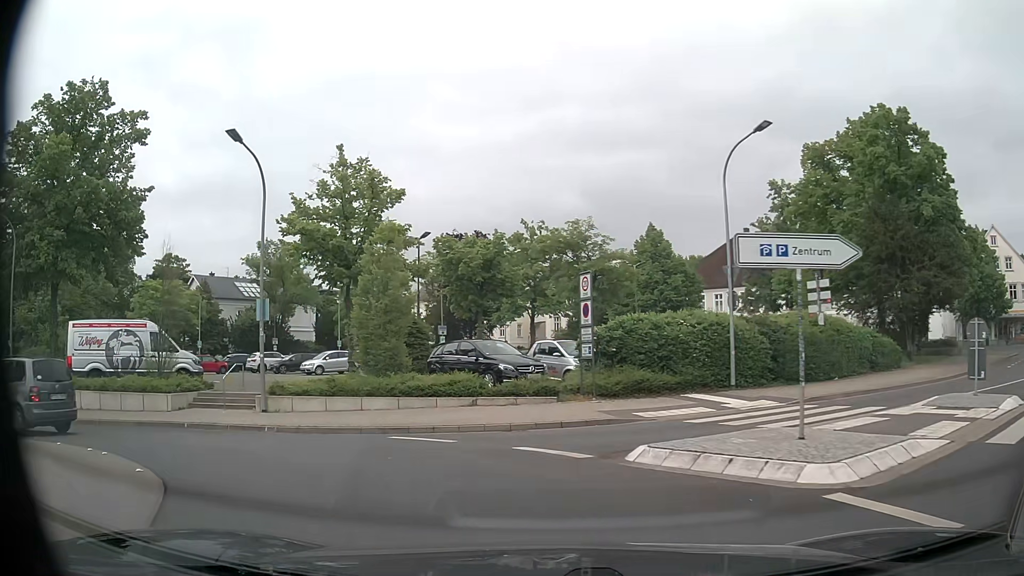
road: unclassified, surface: asphalt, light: Day
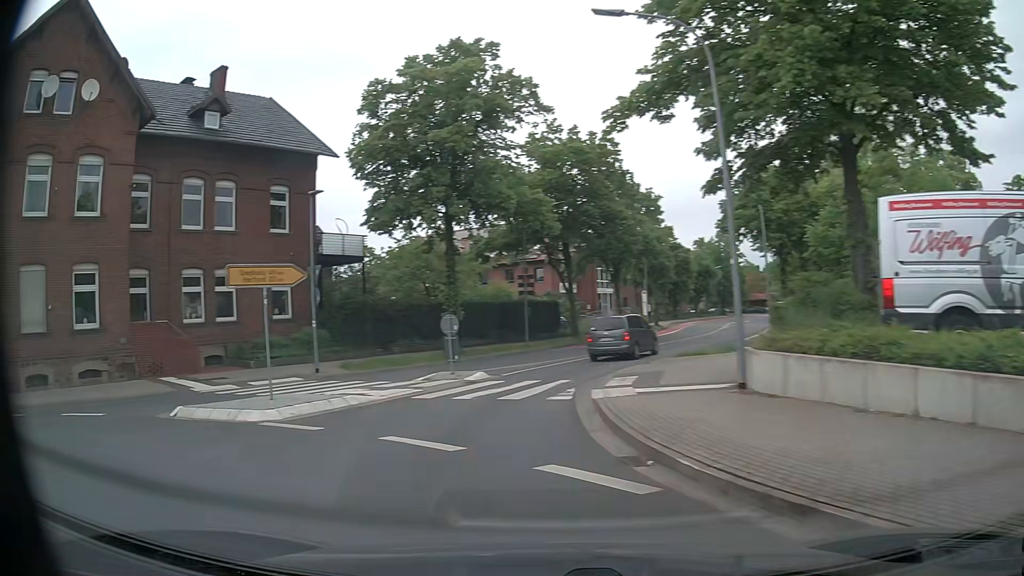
(-7.8, +12.8) m; -73°
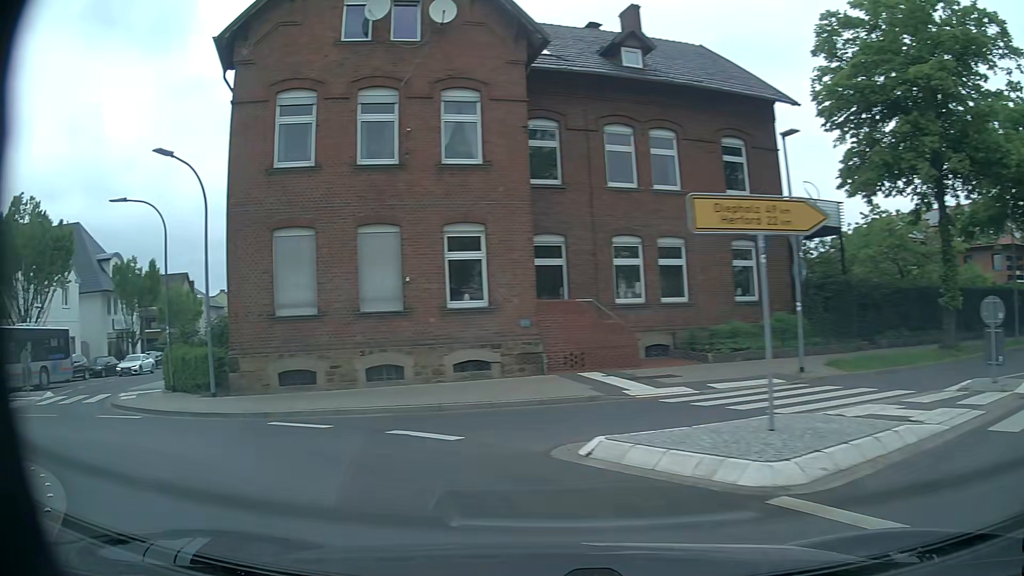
(-2.0, +5.7) m; -38°
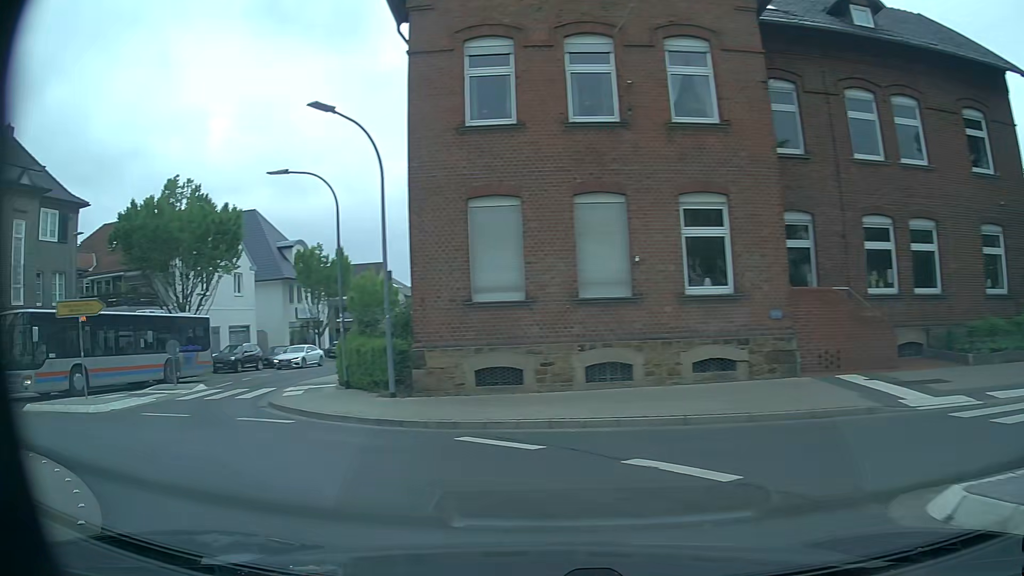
(-0.5, +3.0) m; -18°
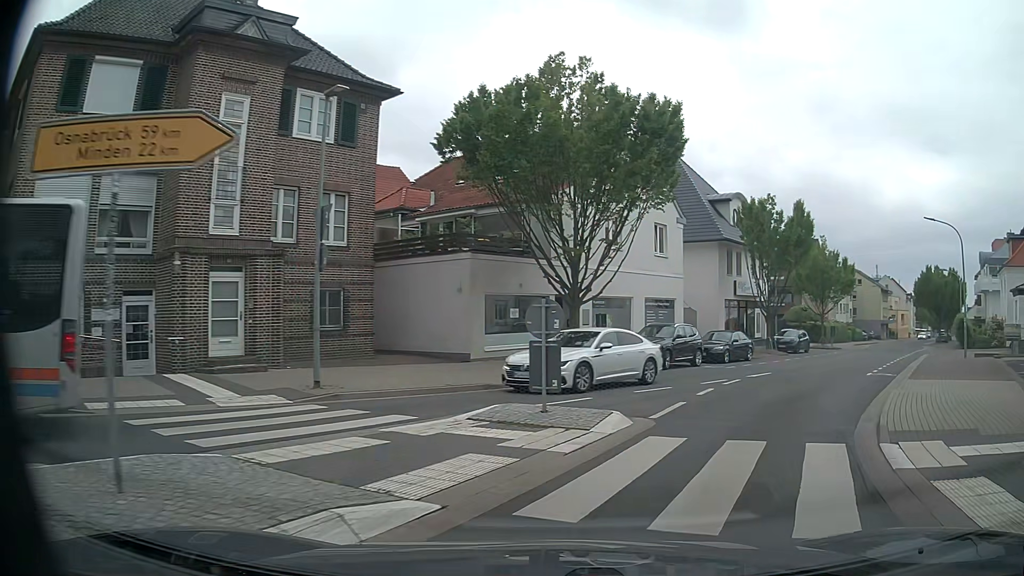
(-7.2, +13.5) m; -37°
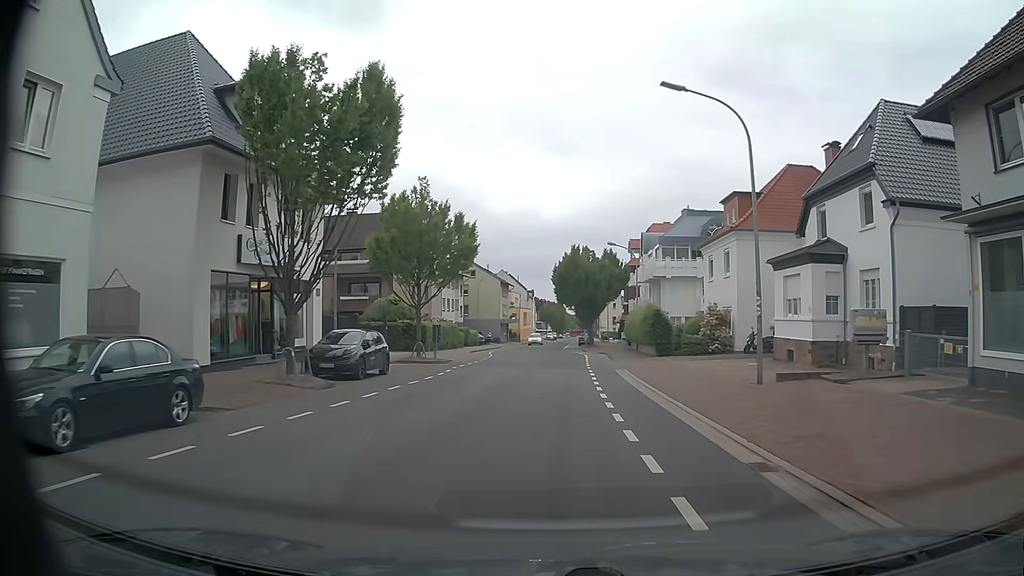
(+8.8, +20.7) m; +35°
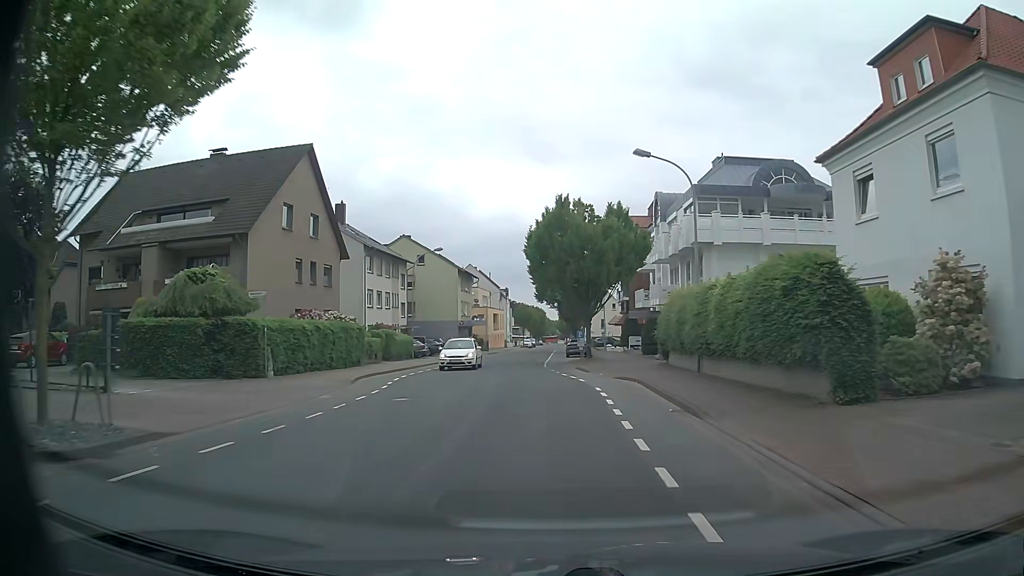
(+0.6, +25.7) m; +2°
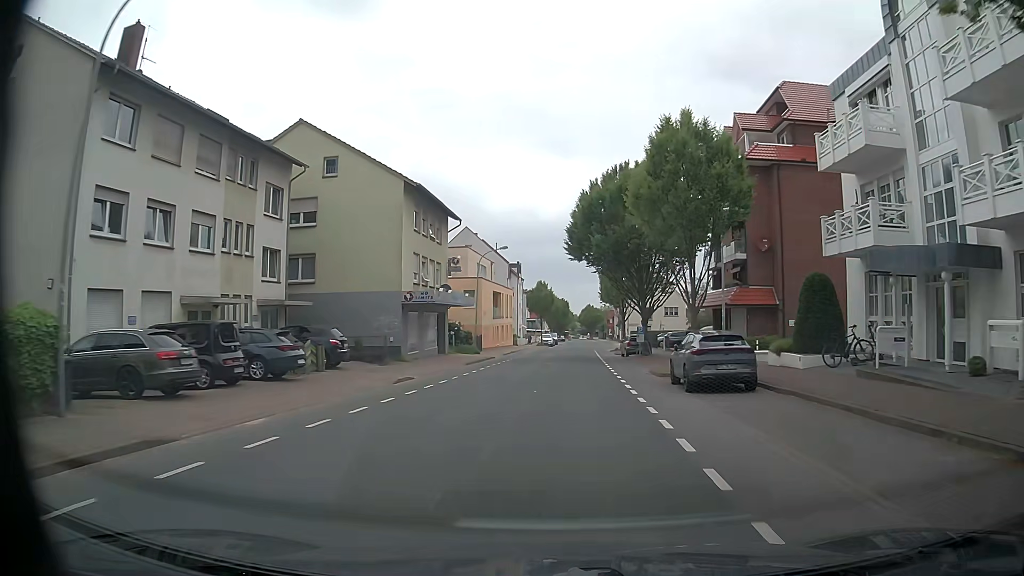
(-1.6, +38.5) m; -2°
(0, +10) (+1, +20) (+1, +30) (+2, +40) (+2, +50) (+3, +60) (+4, +70) (+5, +80) (+6, +90) (+7, +100) m
